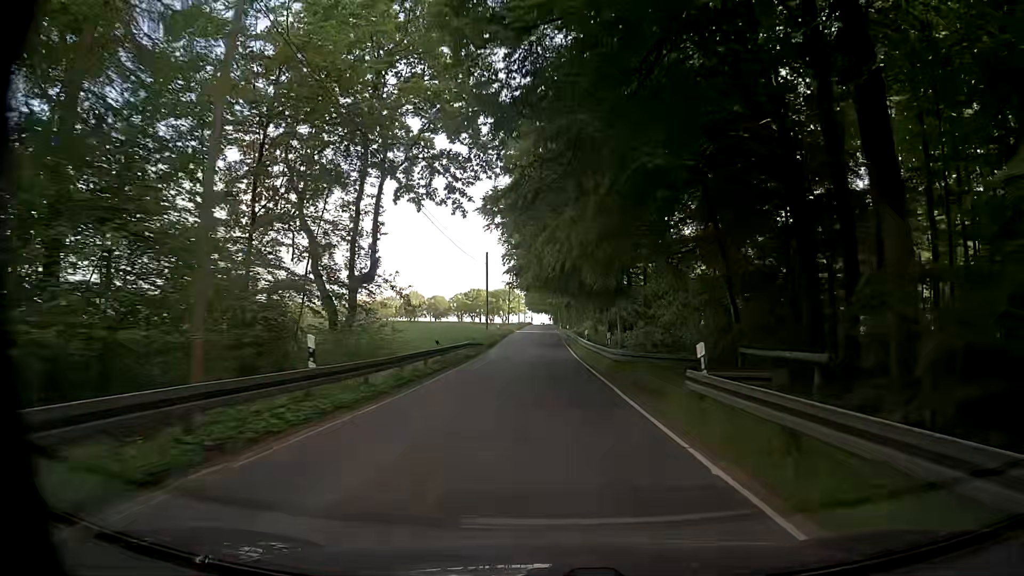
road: tertiary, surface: asphalt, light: Day
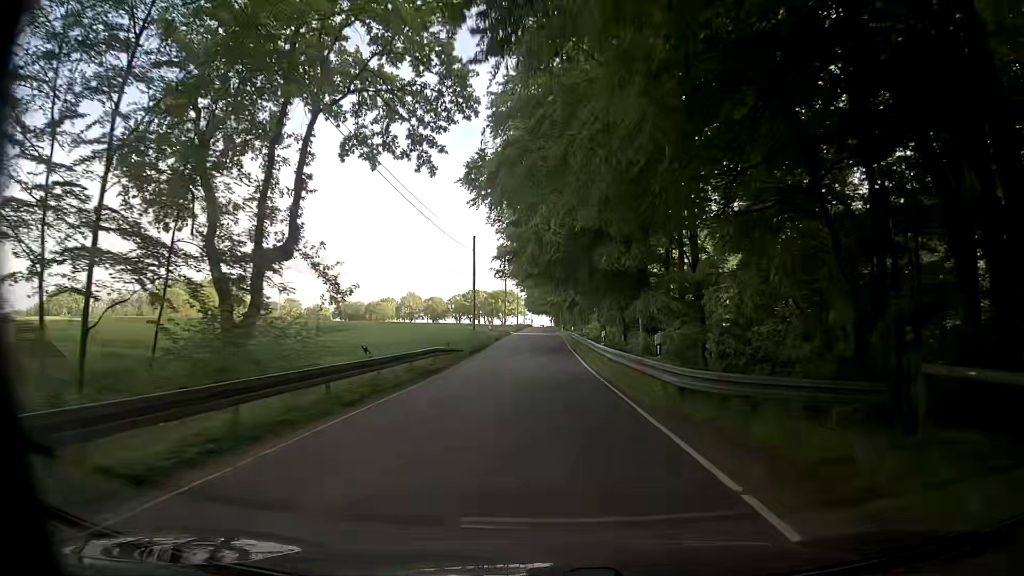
(0.0, +10.6) m; -1°
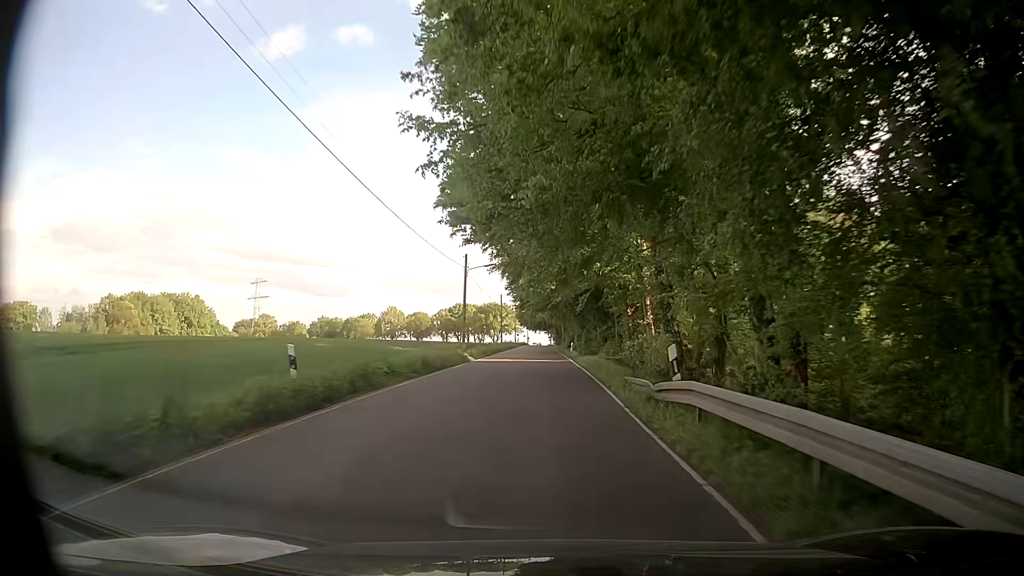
(+0.8, +43.1) m; +1°
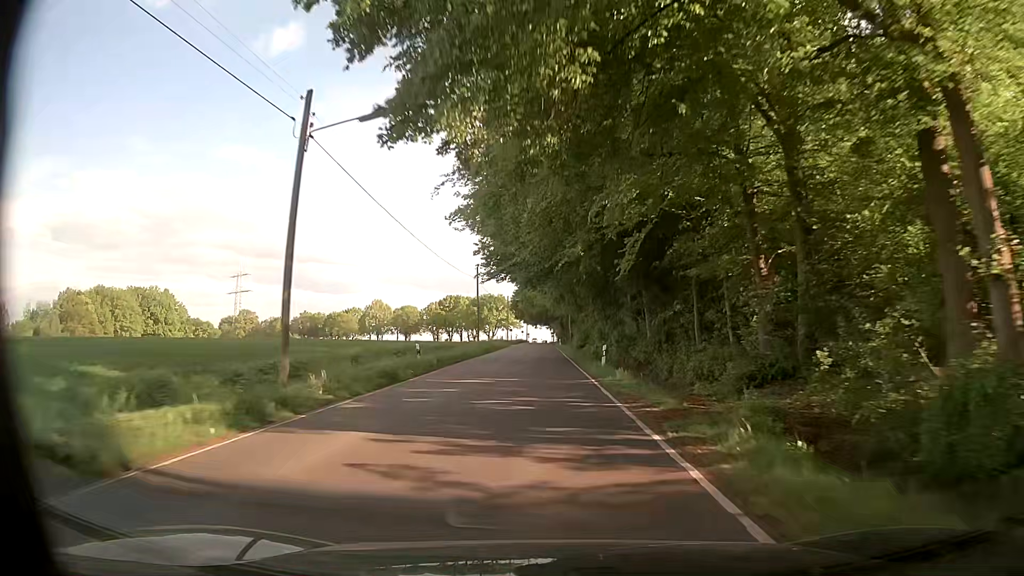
(0.0, +32.7) m; 0°
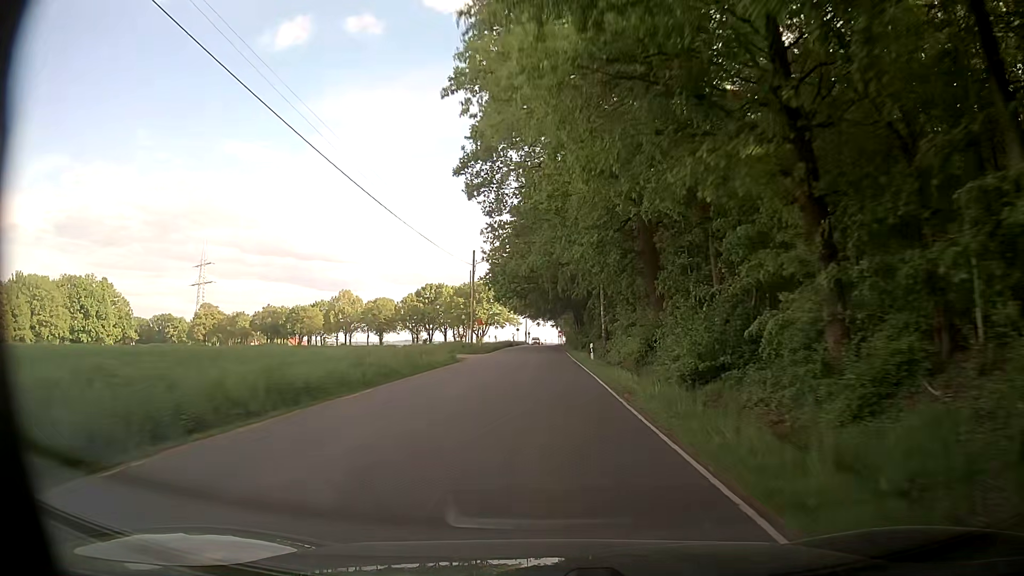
(-0.5, +55.2) m; -1°
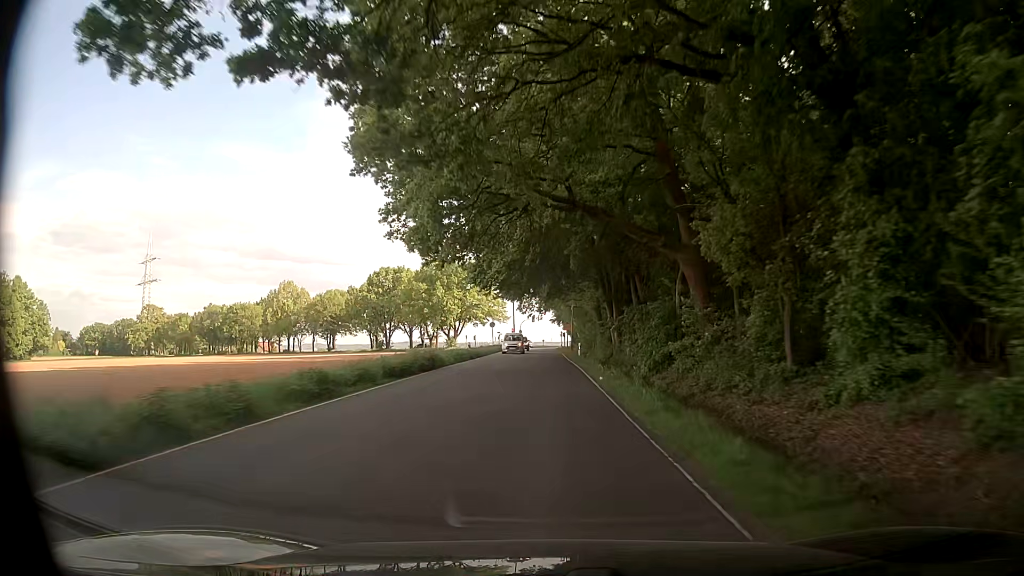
(+0.2, +55.3) m; 0°
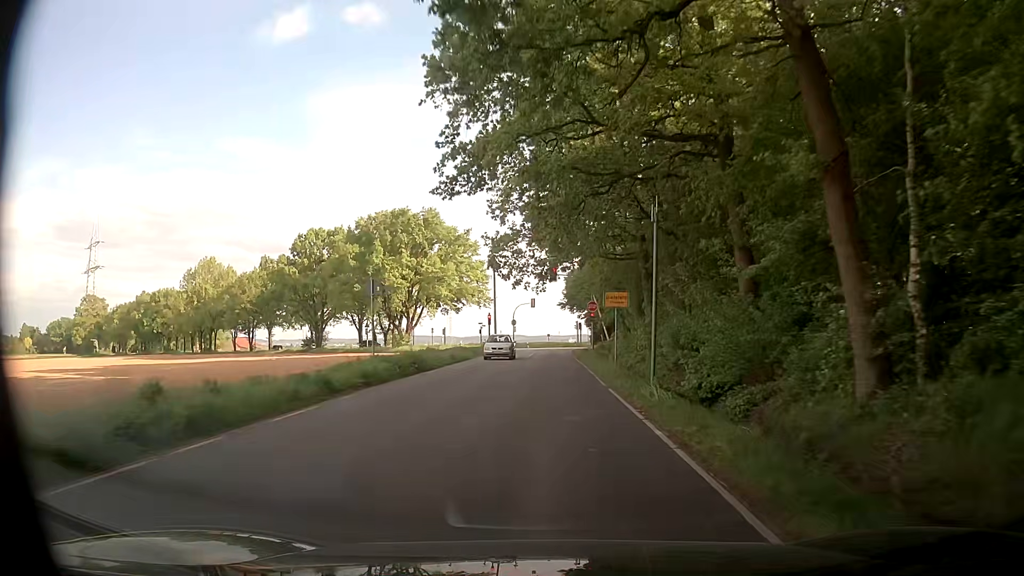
(-0.1, +50.9) m; -1°
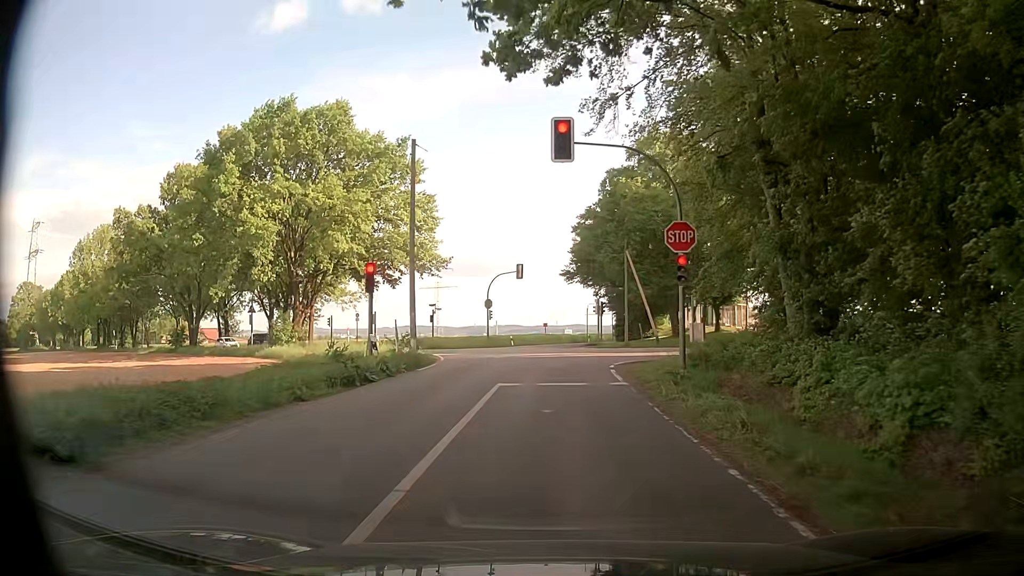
(+0.3, +38.1) m; 0°
